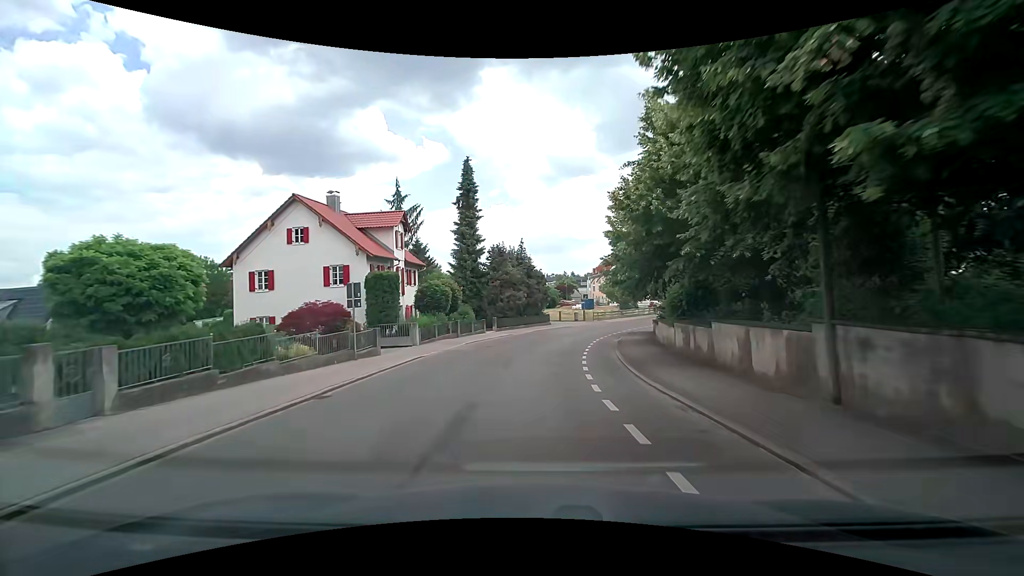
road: tertiary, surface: asphalt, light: Day
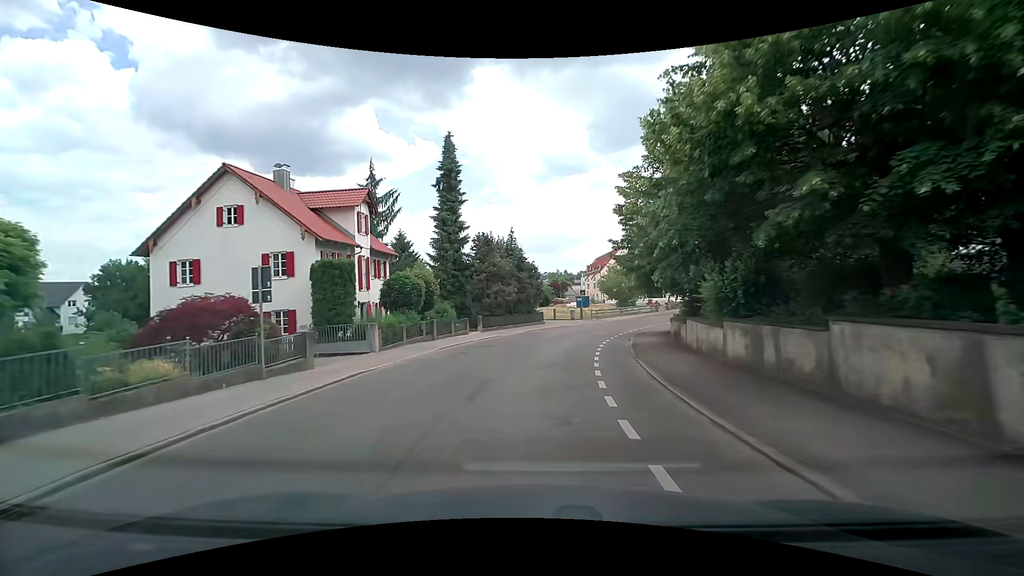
(0.0, +6.0) m; +1°
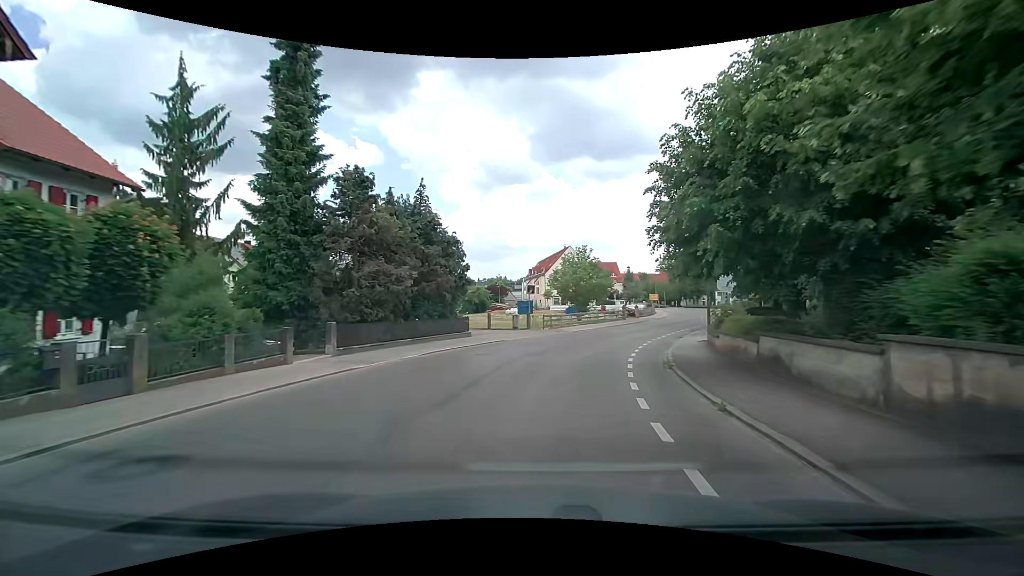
(+0.9, +18.5) m; +7°
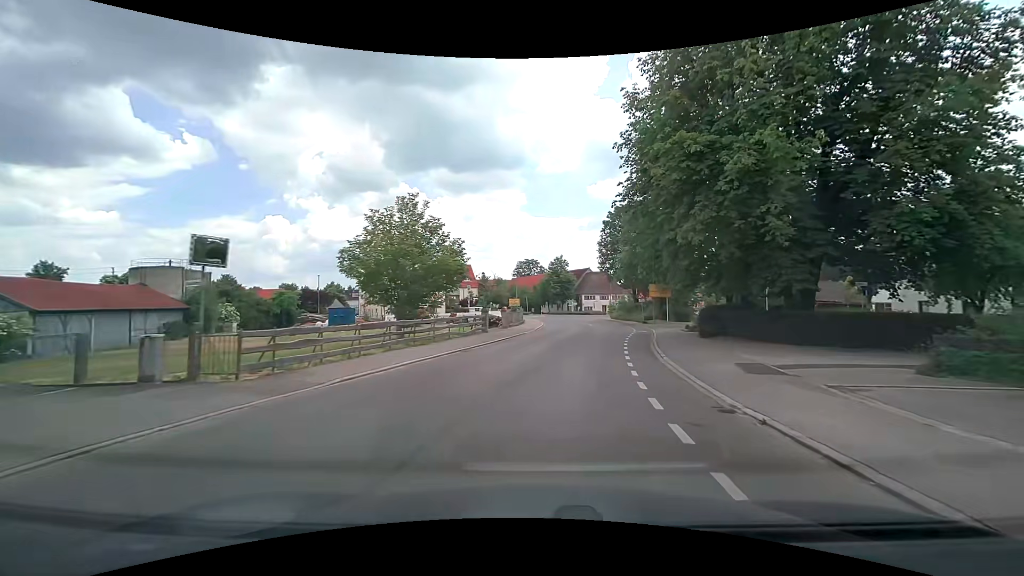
(+3.2, +24.4) m; +17°
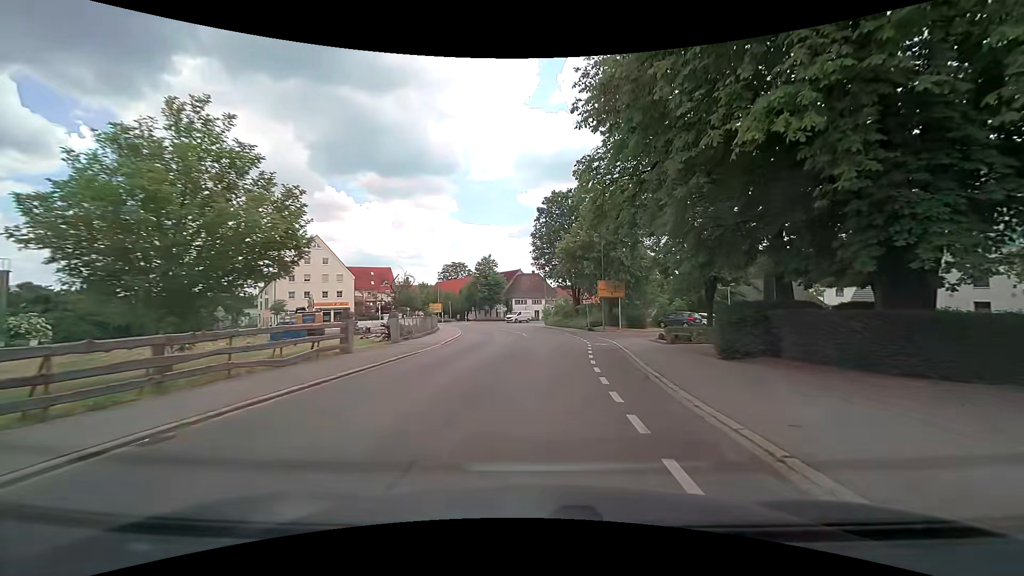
(+0.8, +11.9) m; +8°
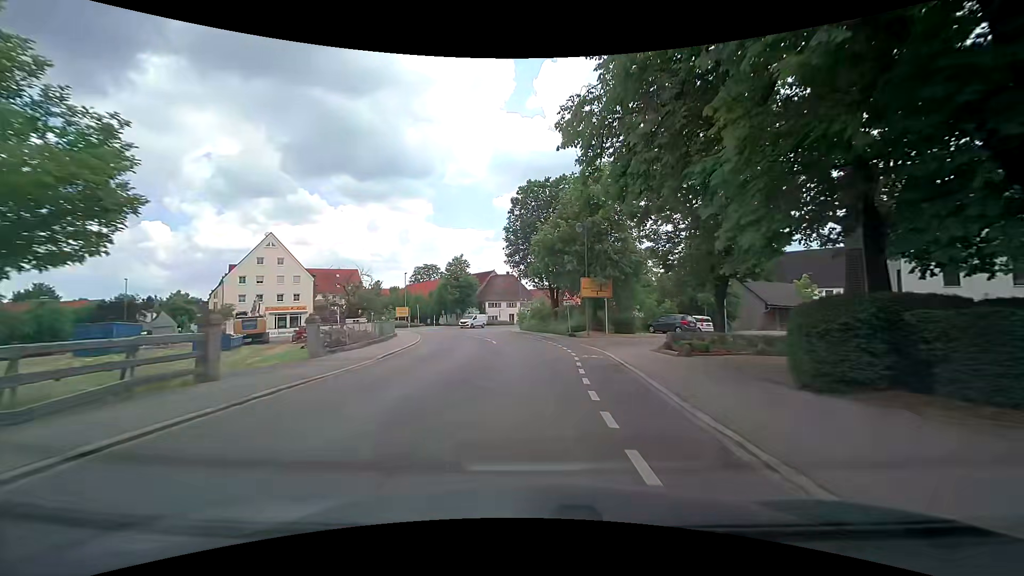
(+0.2, +5.8) m; +3°
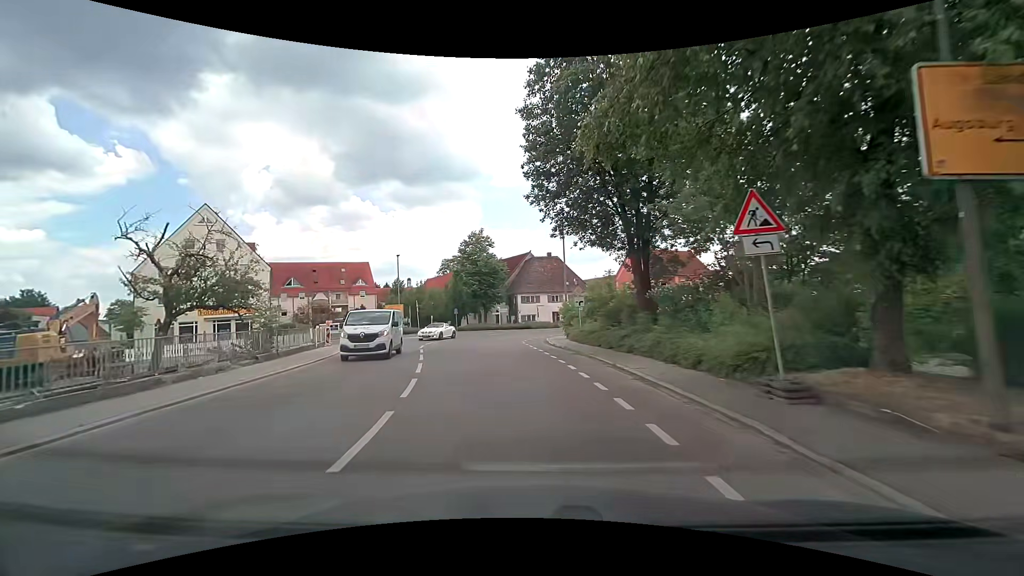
(-0.3, +26.9) m; -5°
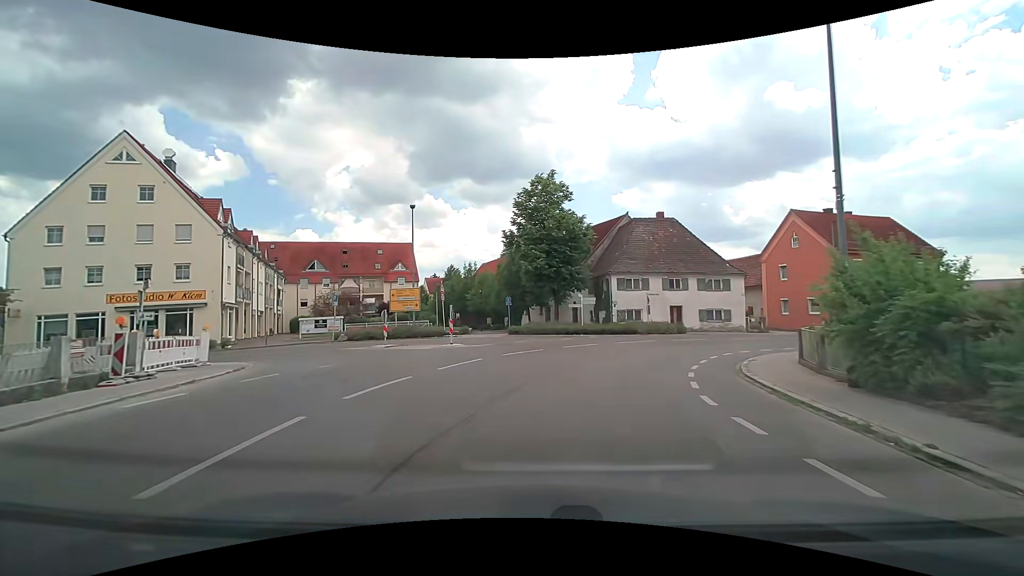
(-2.5, +23.1) m; -9°
(+1, +10) (+4, +19) (+10, +27) (+19, +32) (+28, +35) (+38, +38) (+48, +40) (+57, +43) (+67, +46) (+76, +48) m
